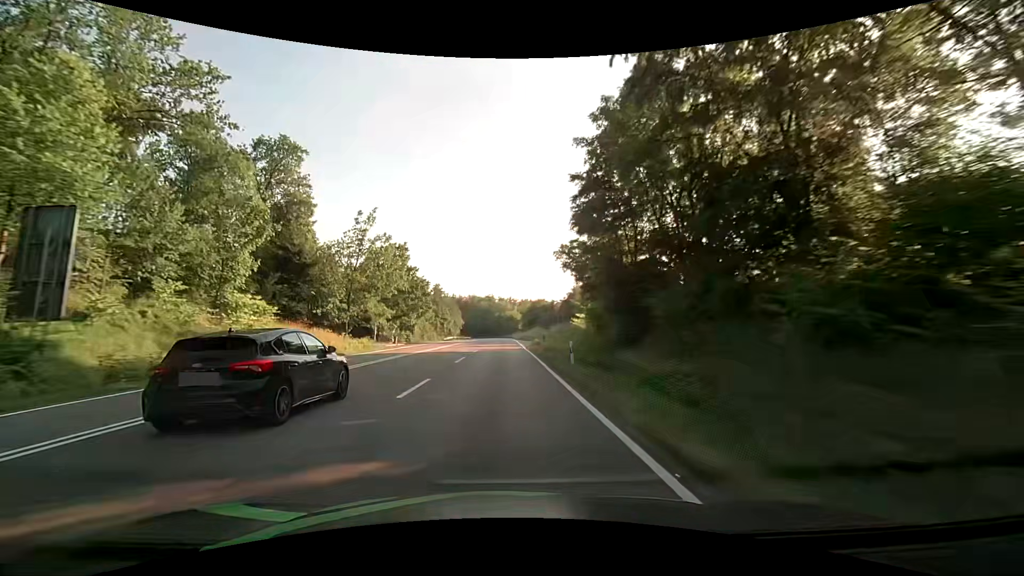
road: secondary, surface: asphalt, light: Day
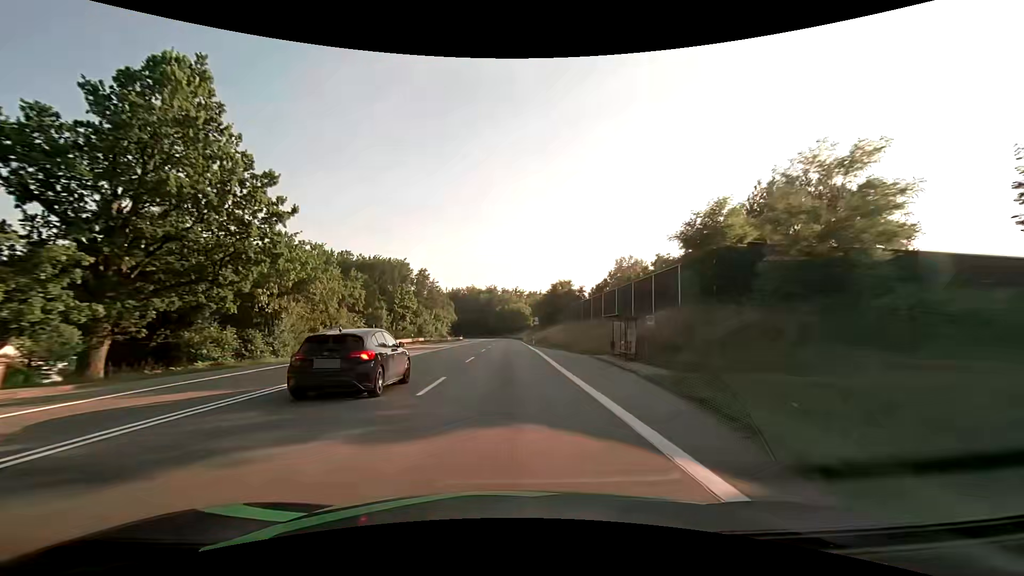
(-0.3, +50.7) m; -1°
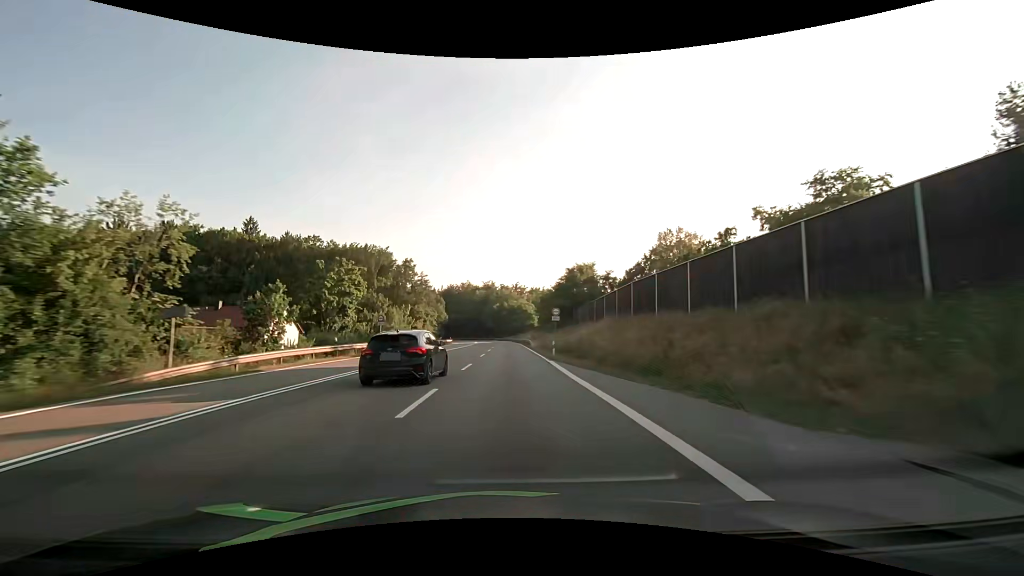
(0.0, +26.2) m; 0°
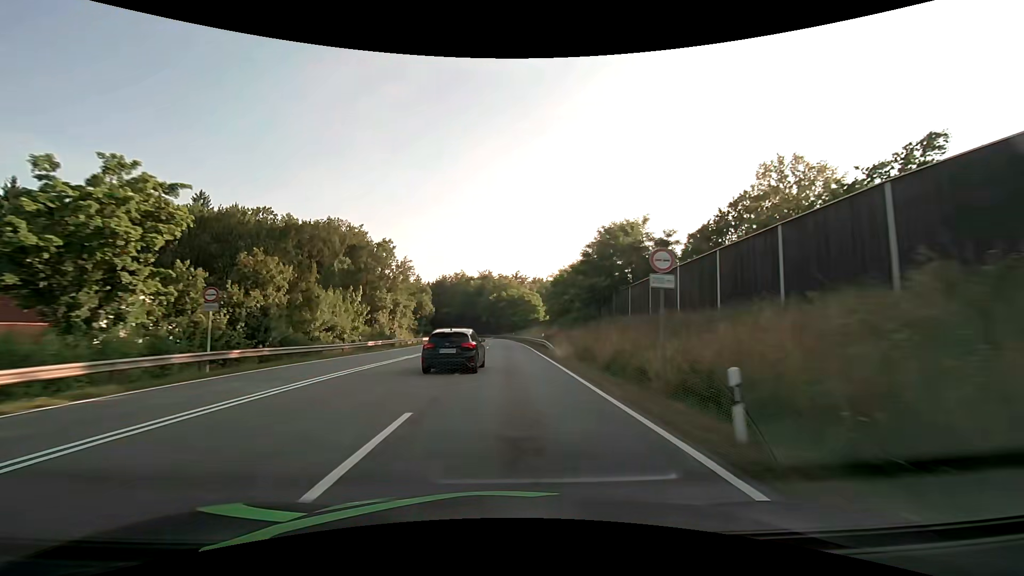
(+0.1, +26.5) m; 0°
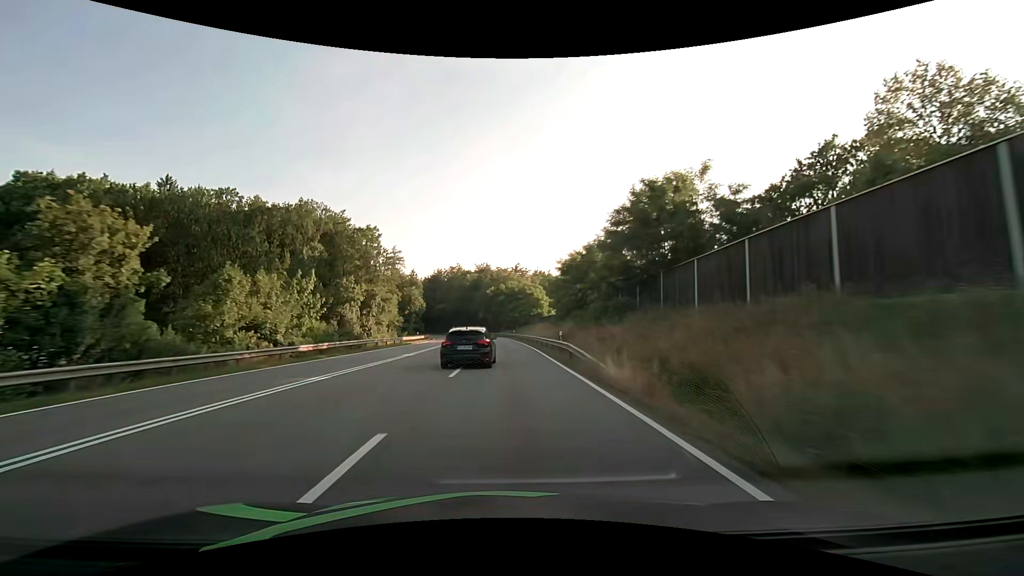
(0.0, +13.3) m; 0°
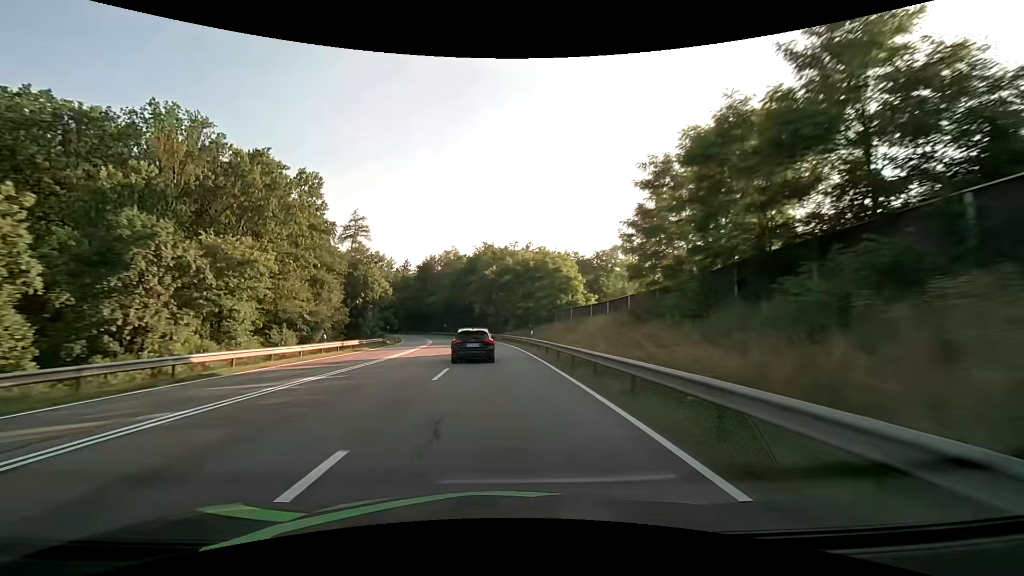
(-0.1, +39.7) m; -1°
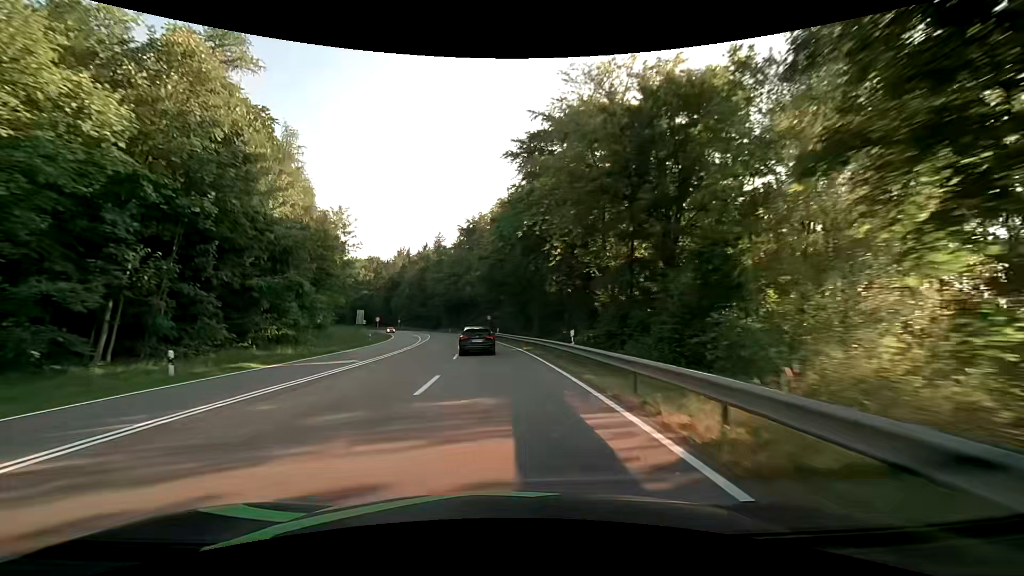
(-3.8, +63.7) m; -8°
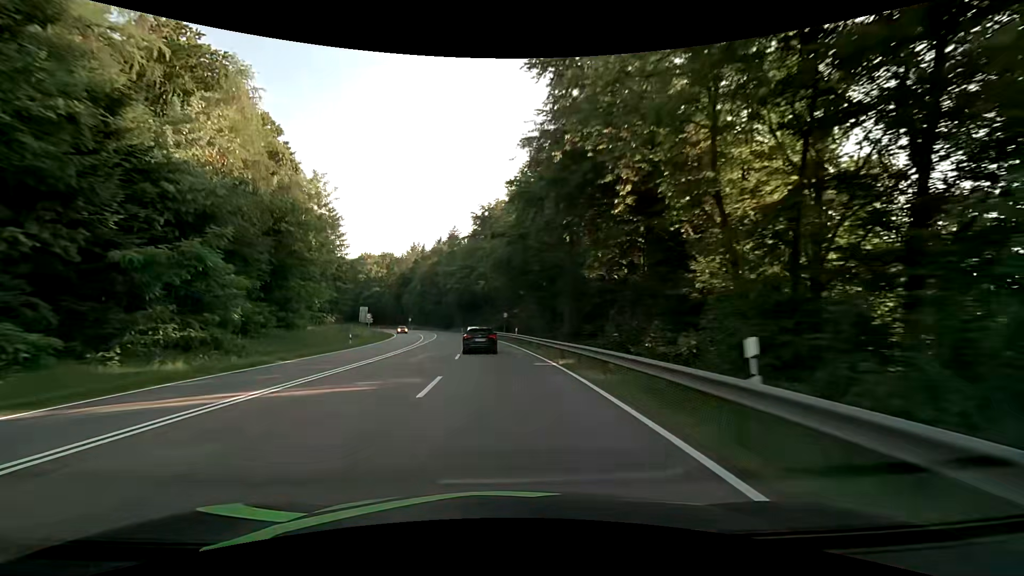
(-0.2, +12.4) m; -2°
(0, +10) (-1, +20) (-1, +30) (-2, +40) (-3, +50) (-5, +60) (-6, +70) (-8, +79) (-10, +89) (-13, +99) m
